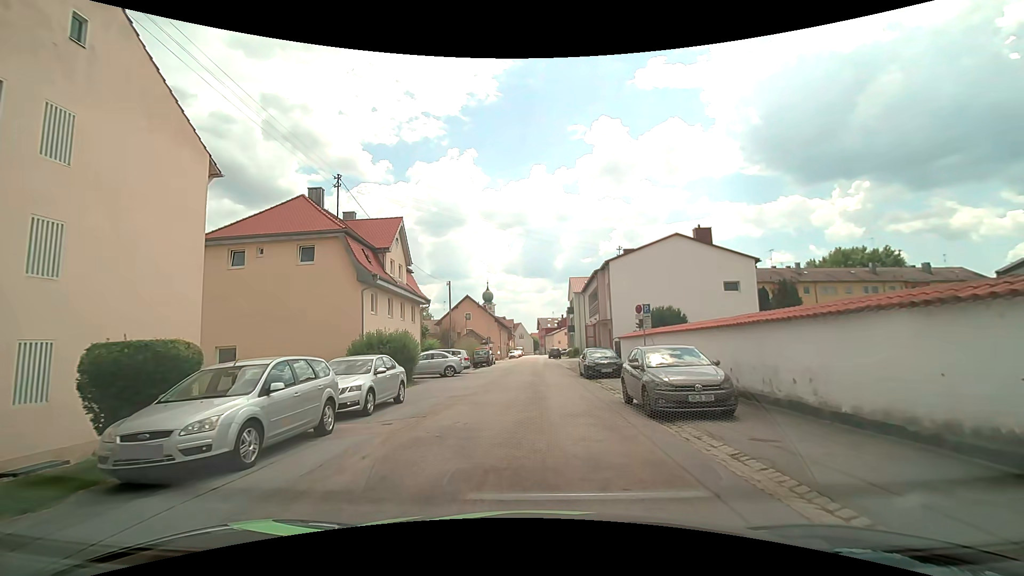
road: residential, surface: asphalt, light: Day
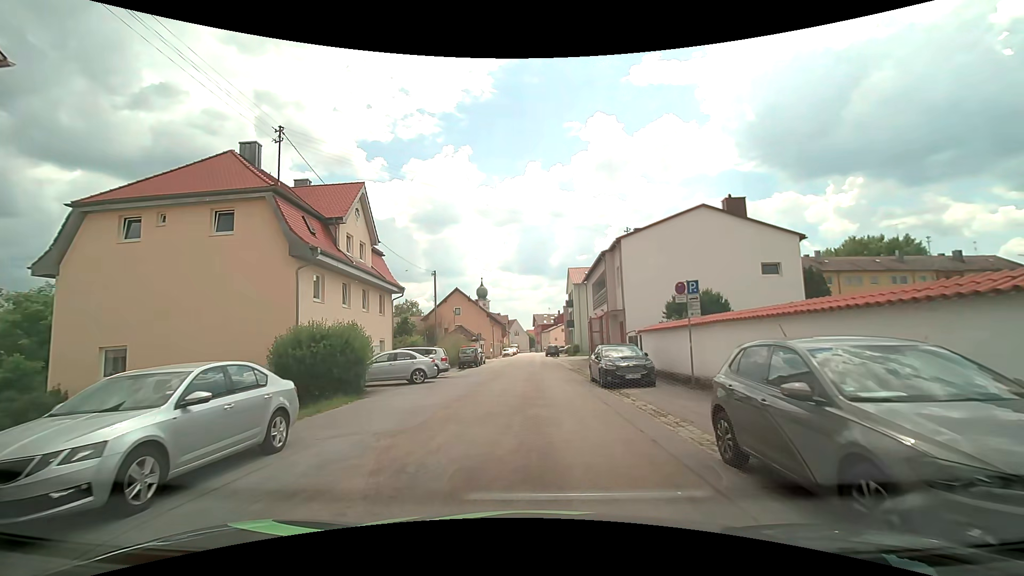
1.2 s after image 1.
(+0.1, +7.0) m; +1°
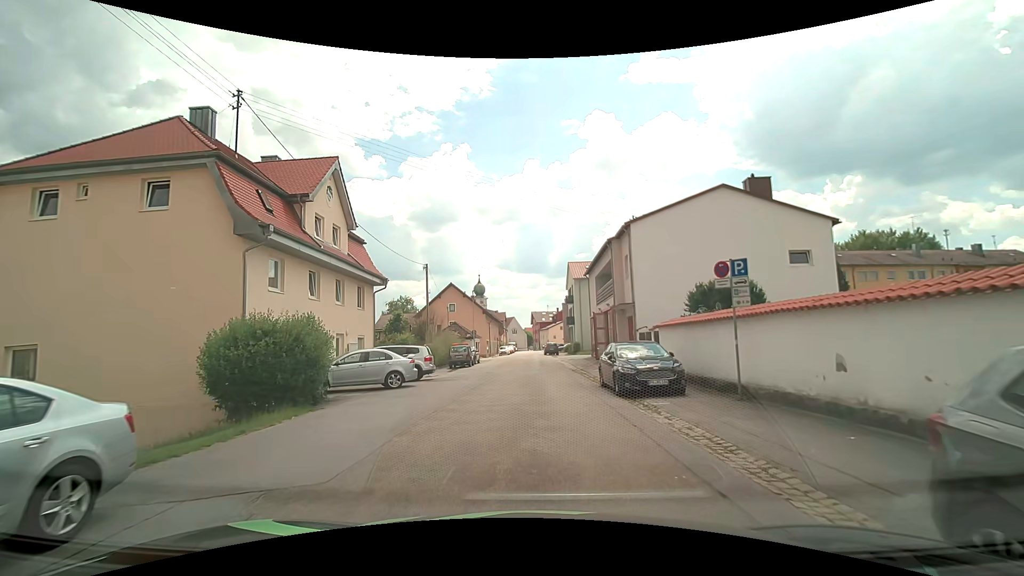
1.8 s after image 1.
(0.0, +3.6) m; +1°
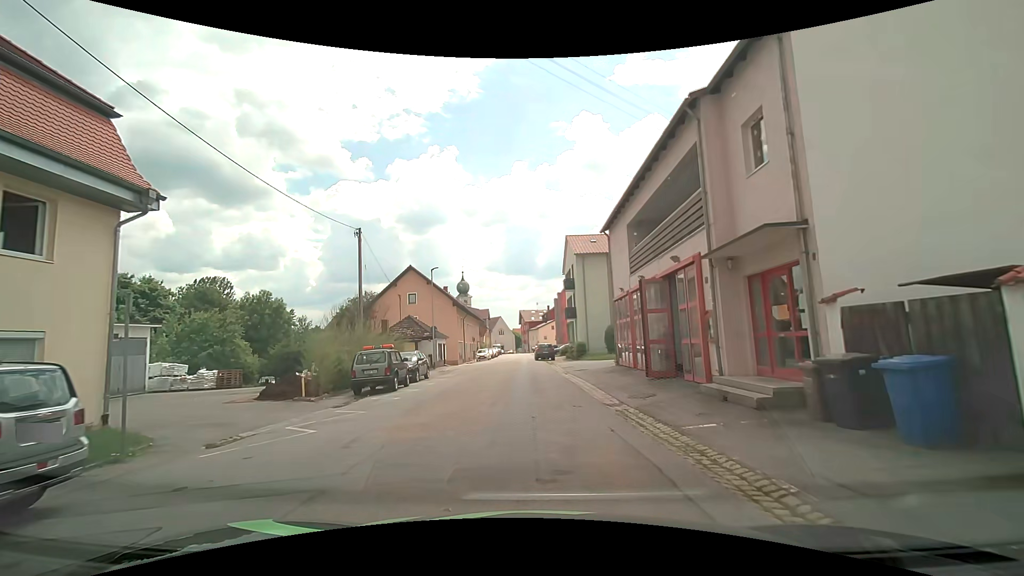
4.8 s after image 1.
(0.0, +18.2) m; 0°
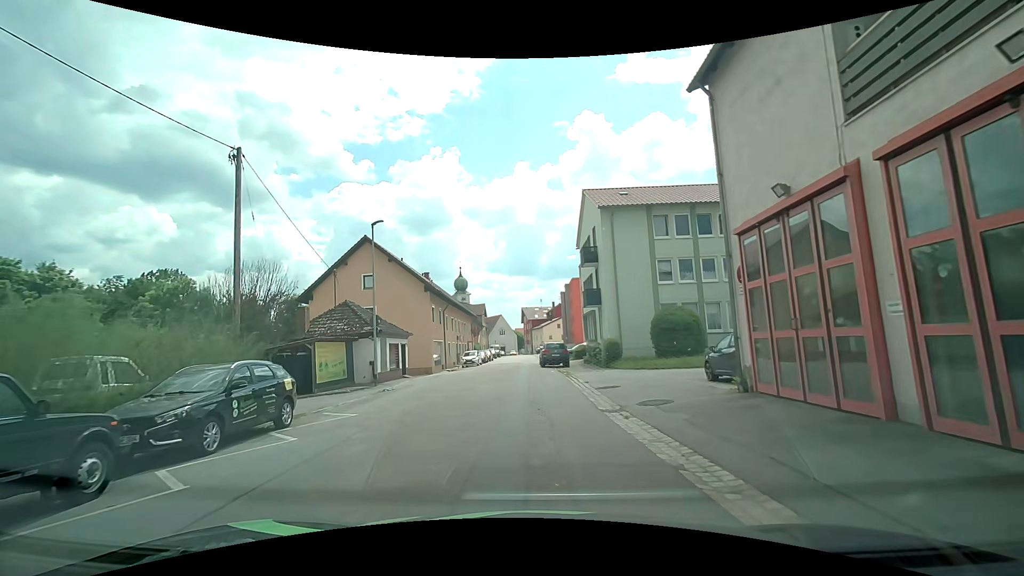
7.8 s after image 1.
(+0.2, +15.7) m; 0°
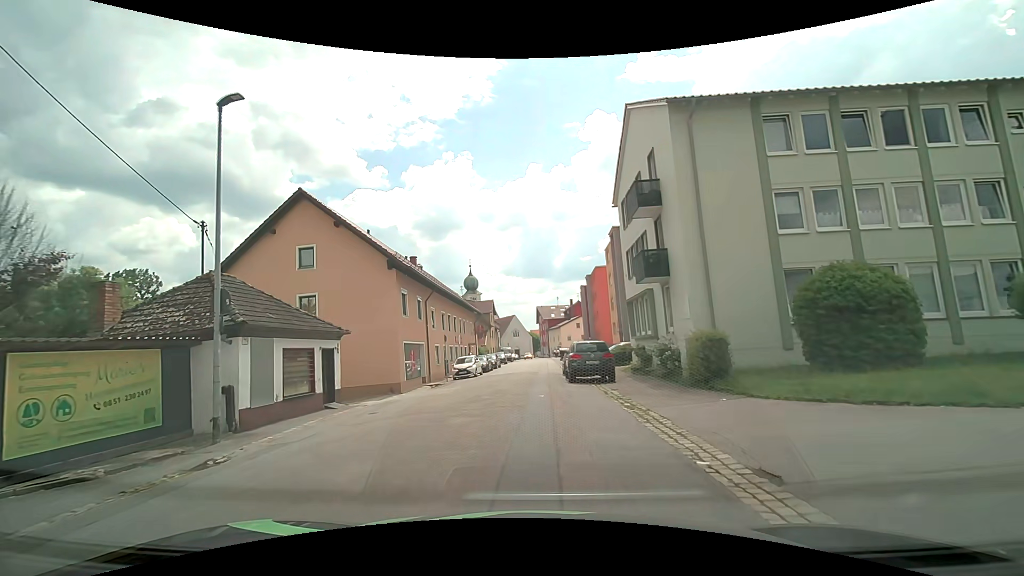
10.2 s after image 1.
(0.0, +13.5) m; -2°
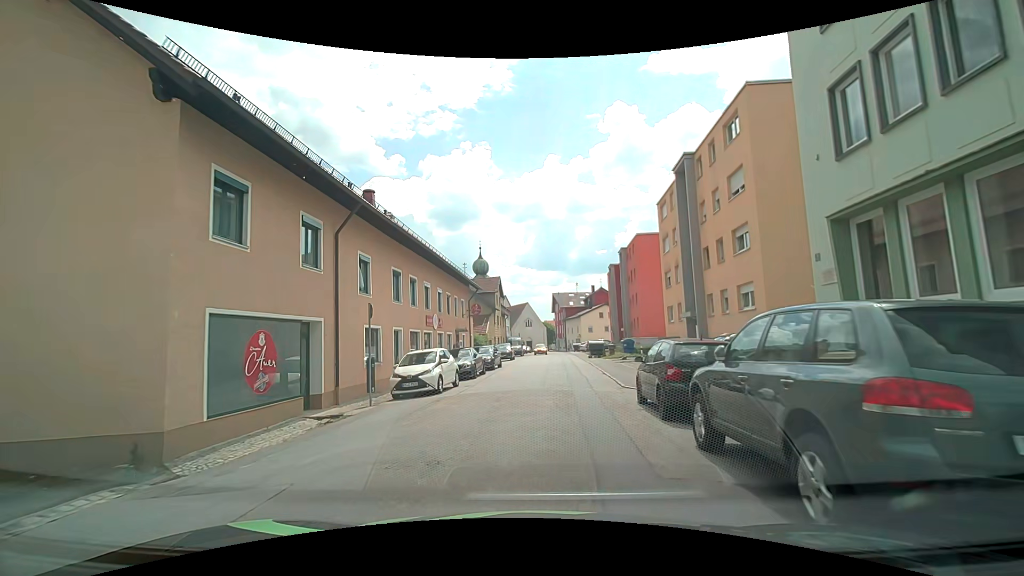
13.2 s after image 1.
(-0.3, +17.5) m; -1°
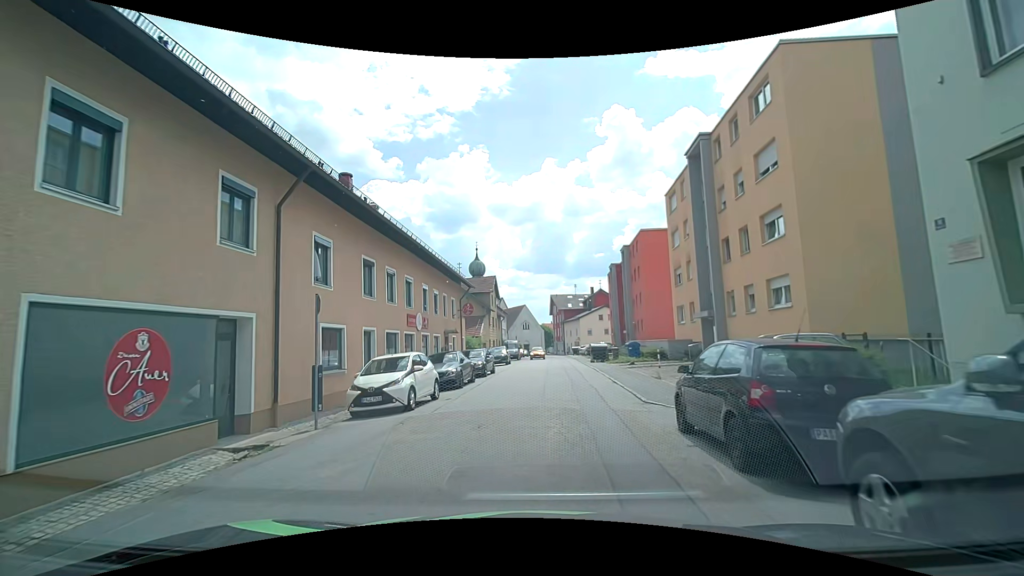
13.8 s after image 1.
(0.0, +3.5) m; +1°
(0, +10) (+1, +20) (+2, +30) (+2, +40) (+2, +50) (+2, +60) (+3, +70) (+3, +80) (+3, +90) (+3, +100) m
